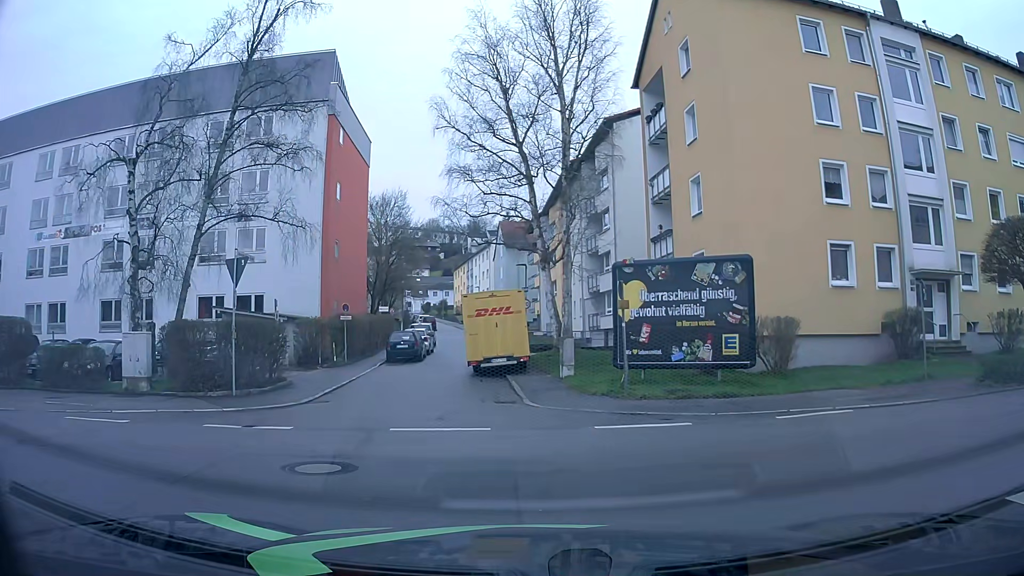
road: residential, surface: asphalt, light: Day
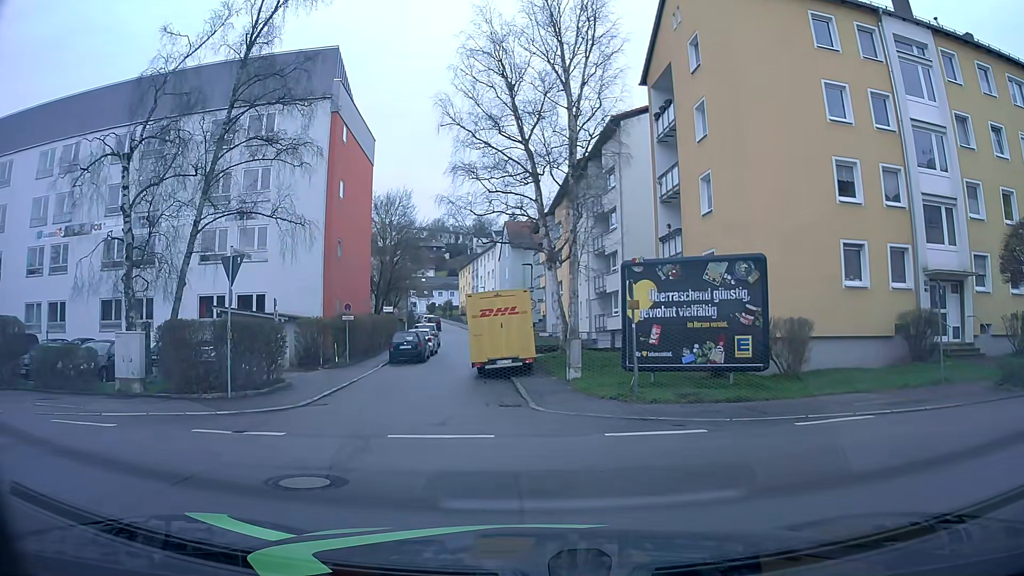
(0.0, +0.5) m; 0°
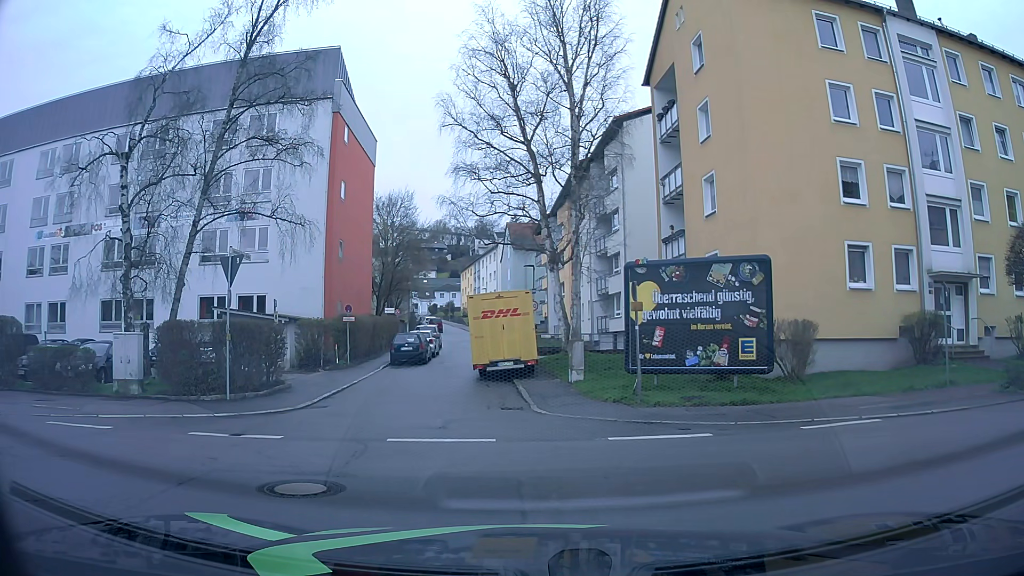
(0.0, +0.2) m; 0°
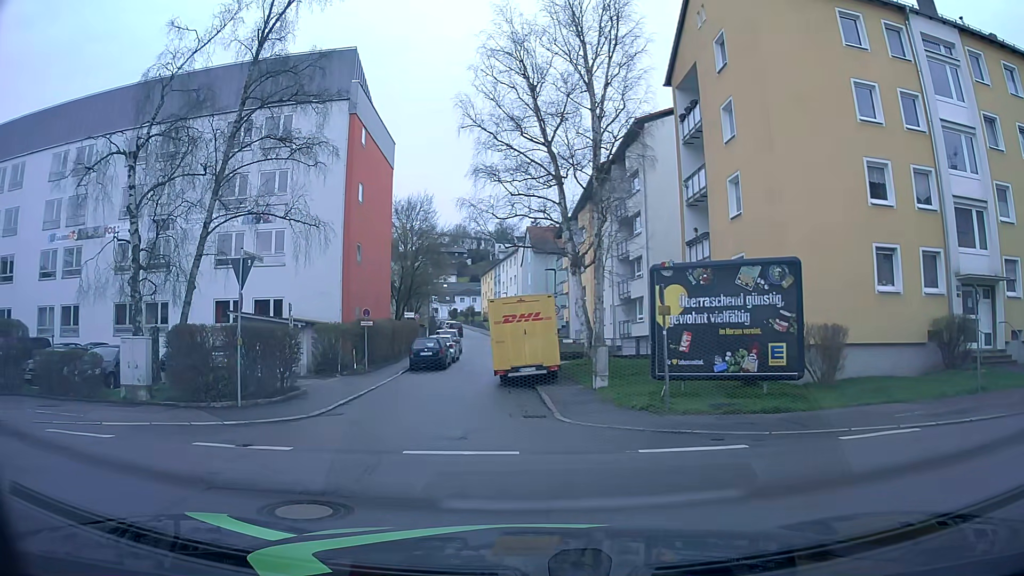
(0.0, +0.7) m; -2°
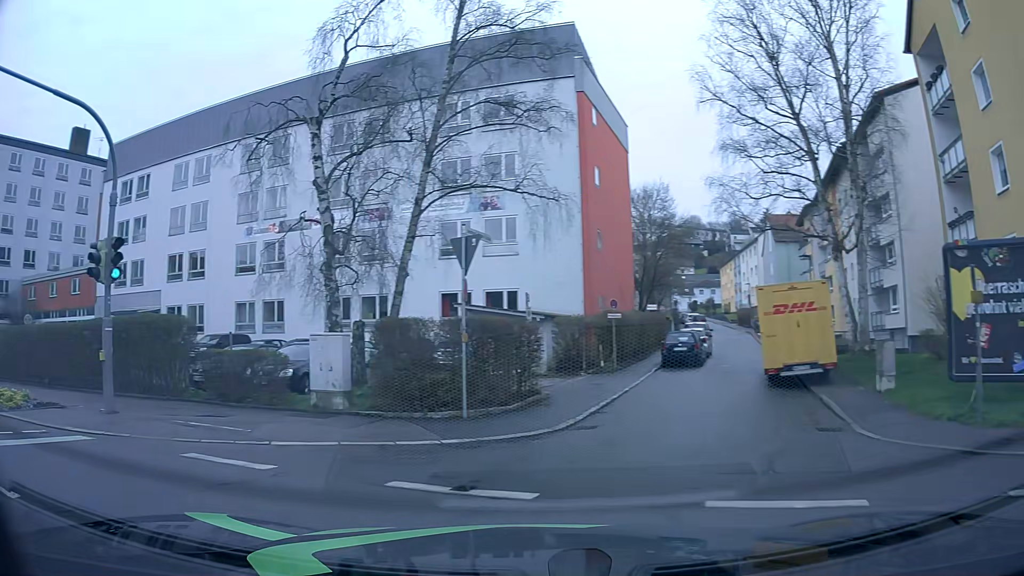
(-0.5, +3.1) m; -19°
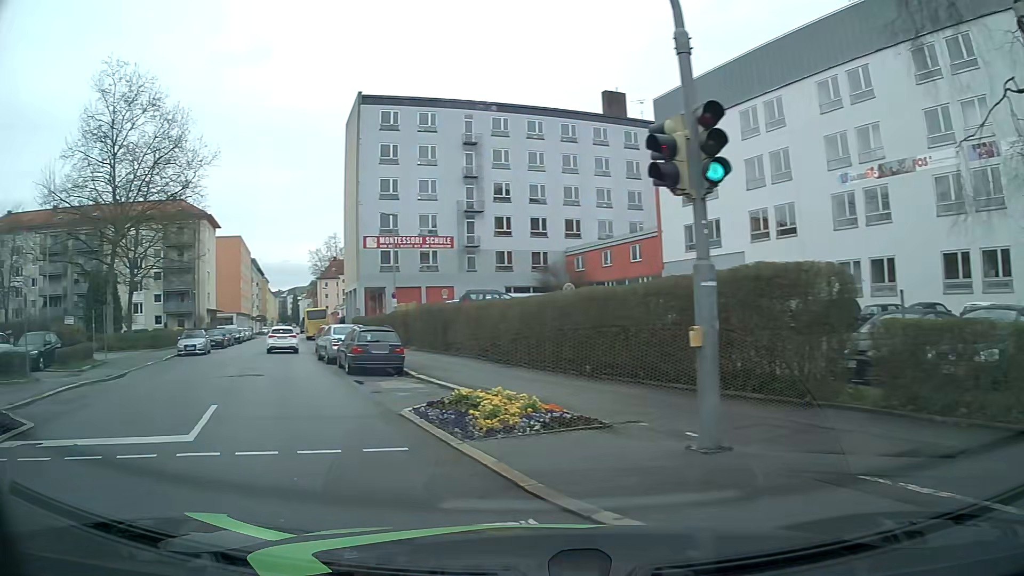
(-2.9, +6.2) m; -49°
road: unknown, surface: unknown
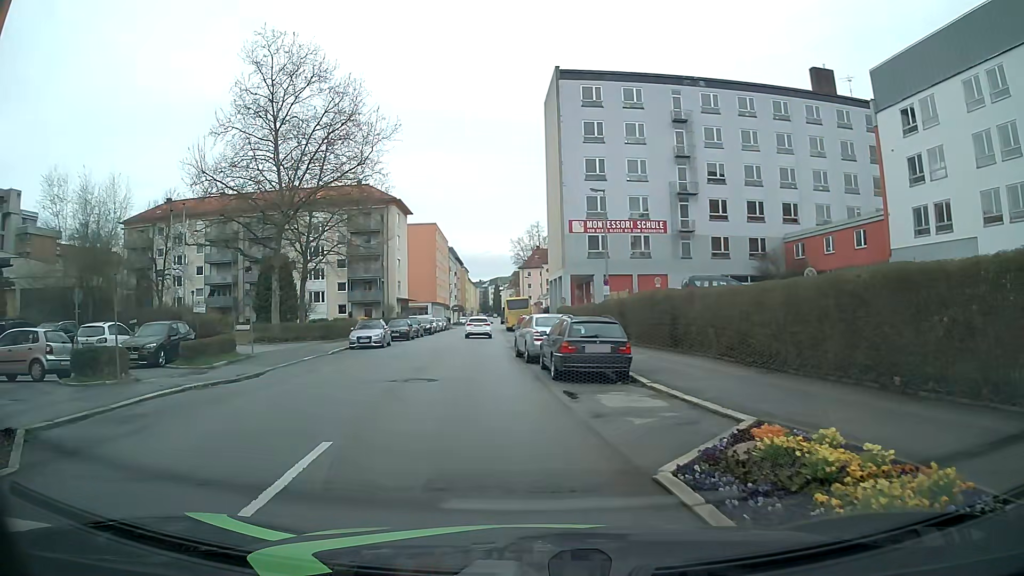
(-0.8, +4.9) m; -17°
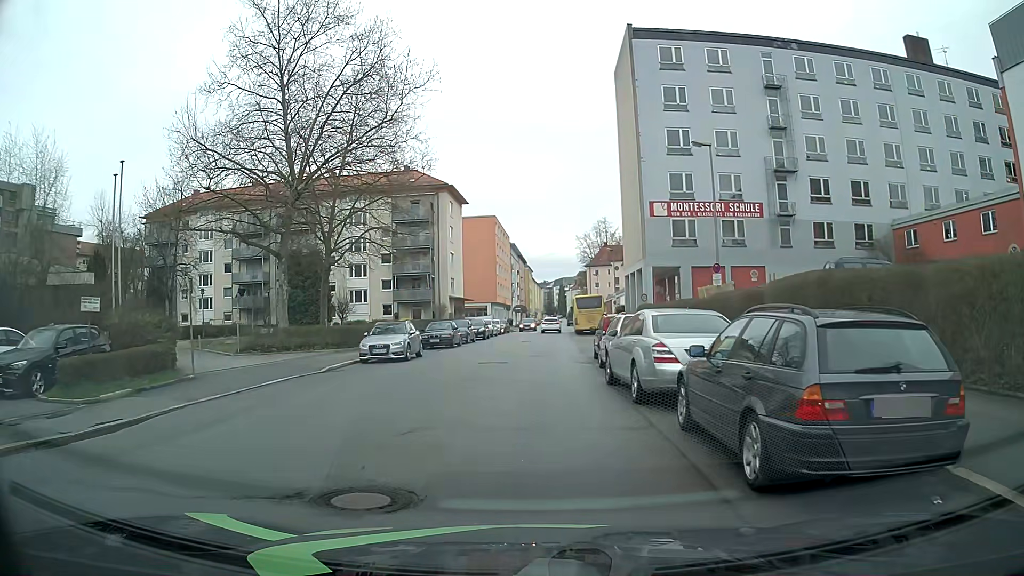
(-0.5, +9.9) m; -7°
